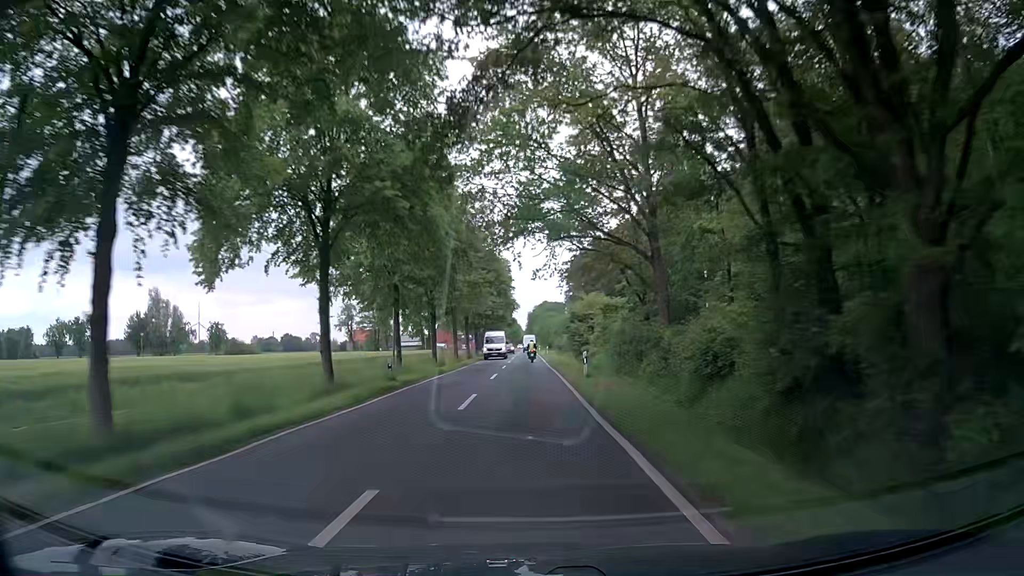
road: secondary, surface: asphalt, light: Day
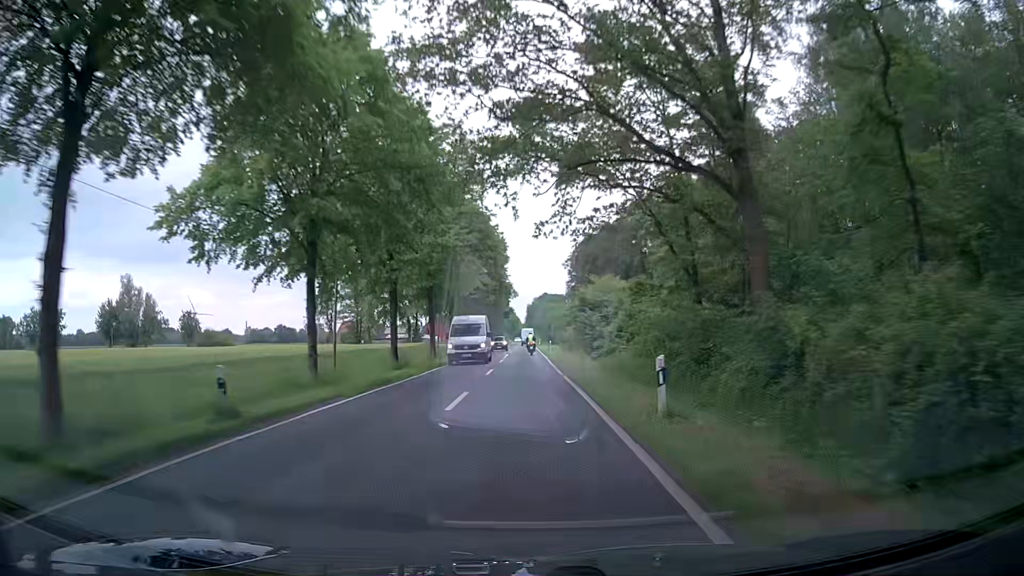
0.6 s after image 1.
(-0.1, +13.9) m; -1°
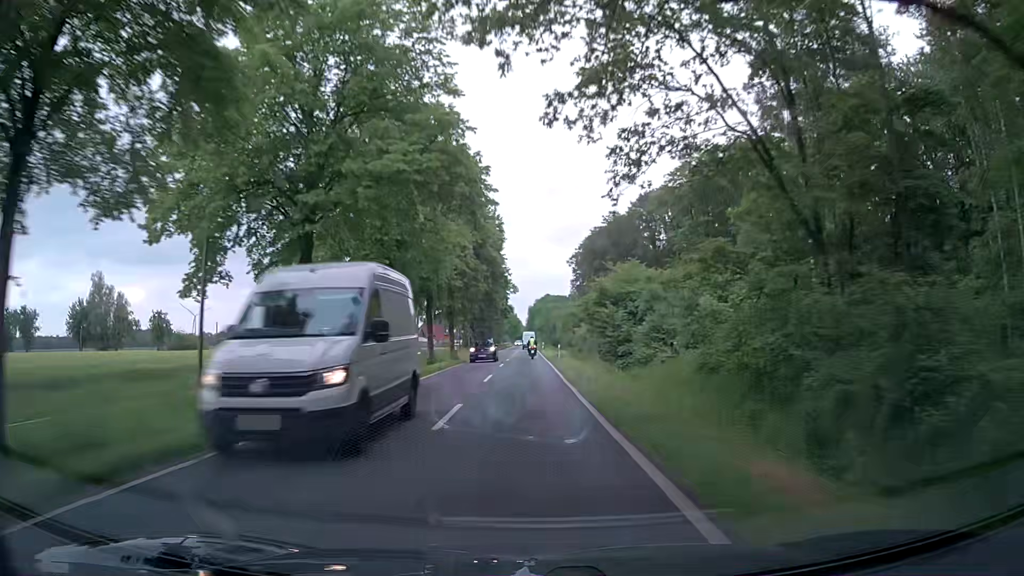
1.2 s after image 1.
(+0.2, +13.9) m; 0°
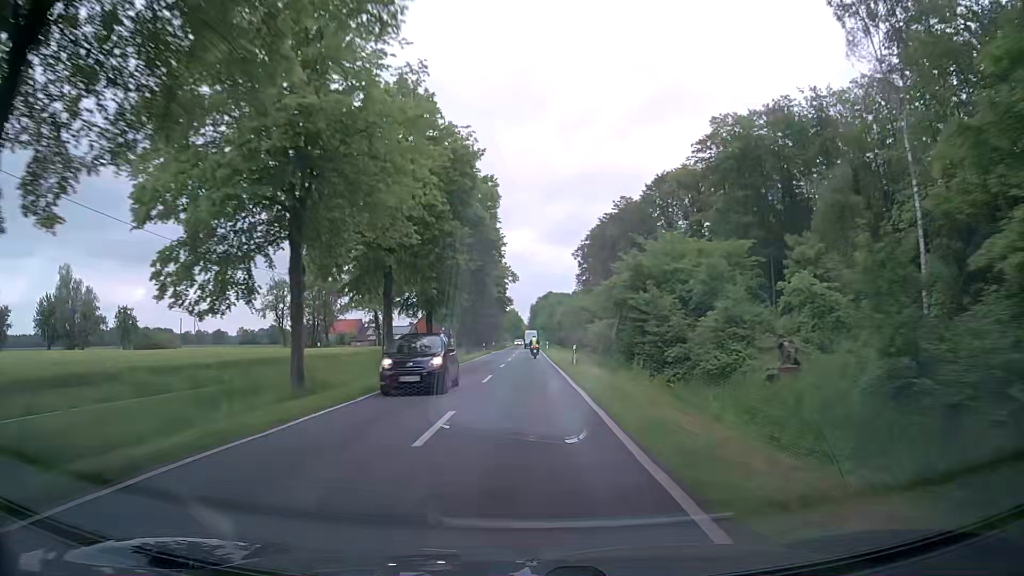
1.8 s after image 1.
(0.0, +13.9) m; 0°
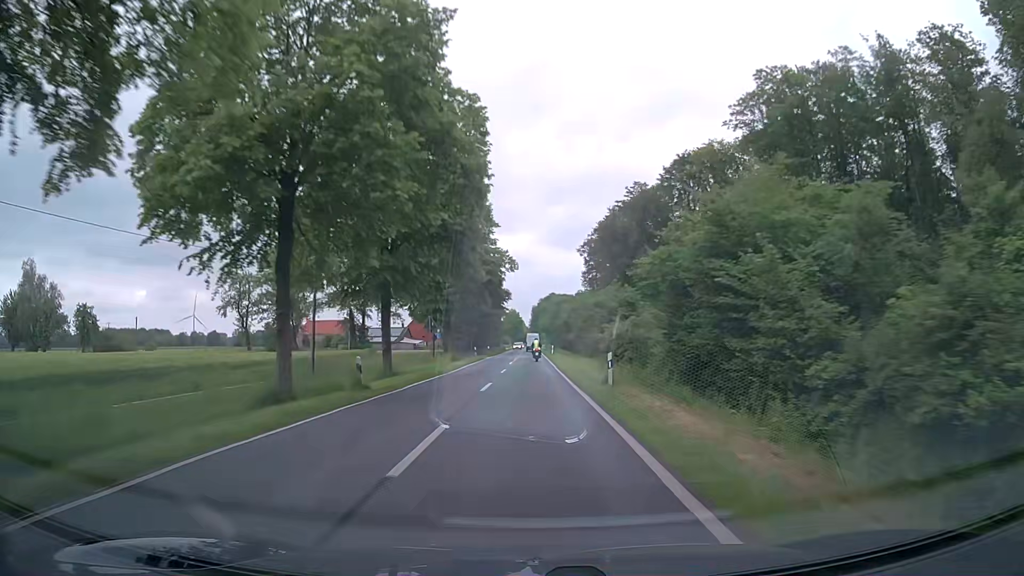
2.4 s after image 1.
(+0.1, +13.8) m; 0°
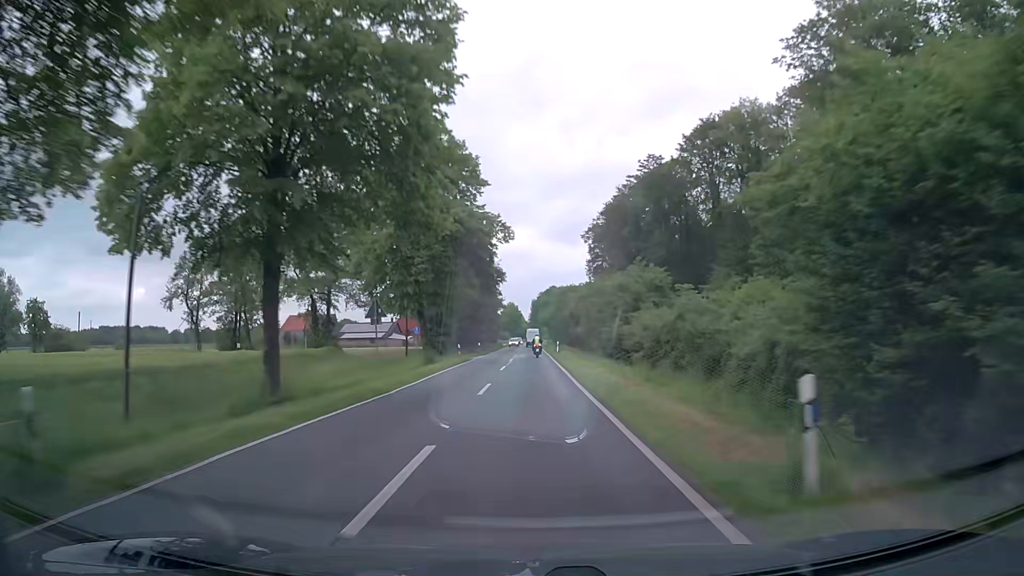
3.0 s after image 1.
(0.0, +13.8) m; 0°
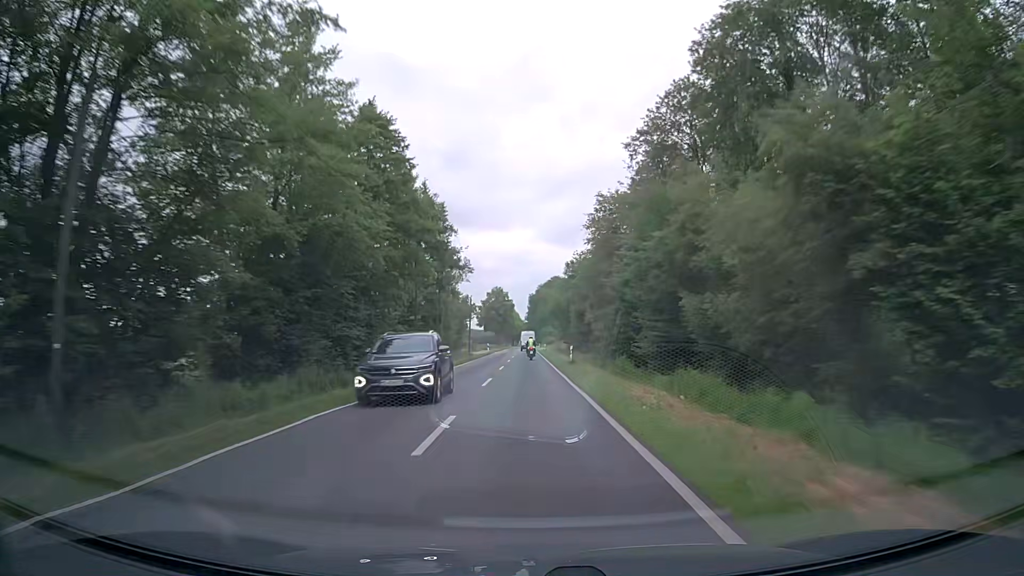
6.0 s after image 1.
(+0.9, +68.9) m; +1°
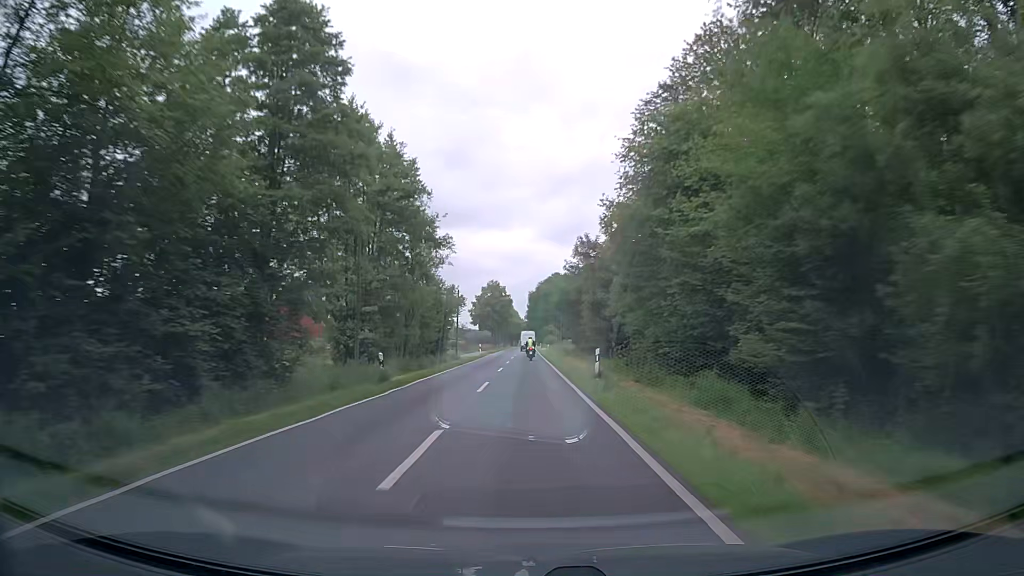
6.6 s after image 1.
(-0.1, +13.8) m; 0°
(0, +10) (0, +20) (0, +30) (0, +40) (0, +50) (0, +60) (0, +70) (0, +80) (0, +90) (0, +100) m
